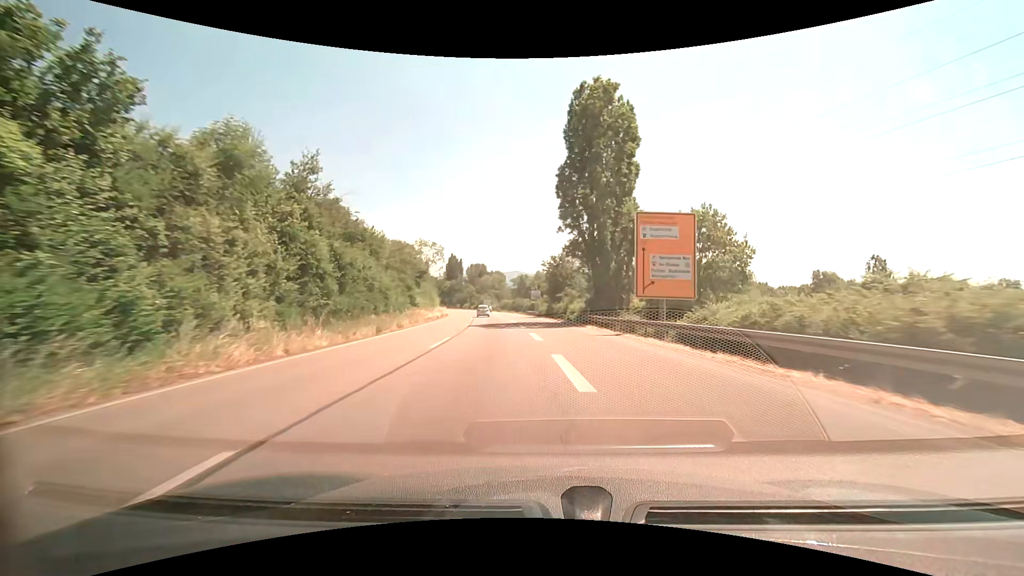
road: secondary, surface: asphalt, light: Day
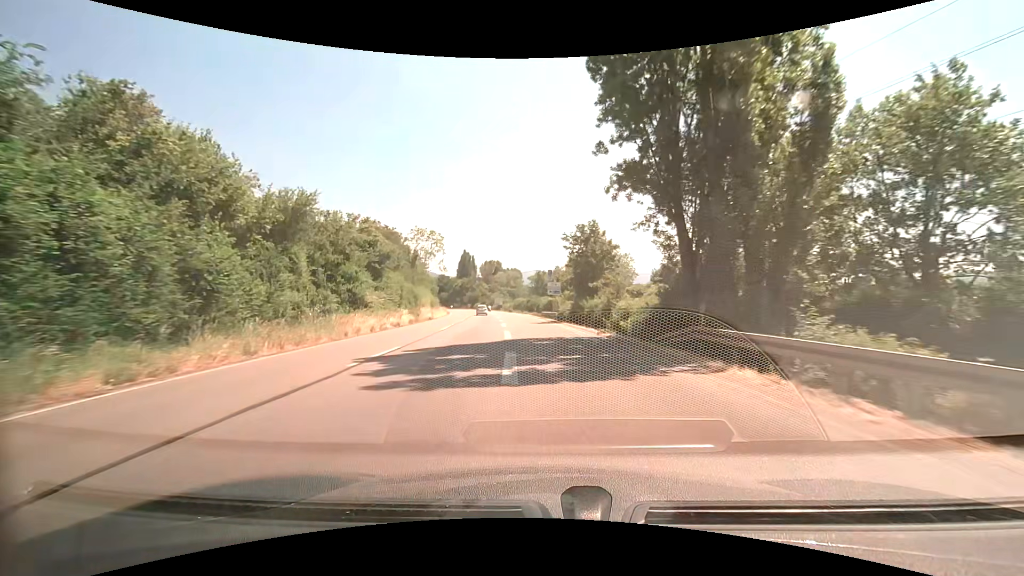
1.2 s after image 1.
(-0.2, +23.3) m; -2°
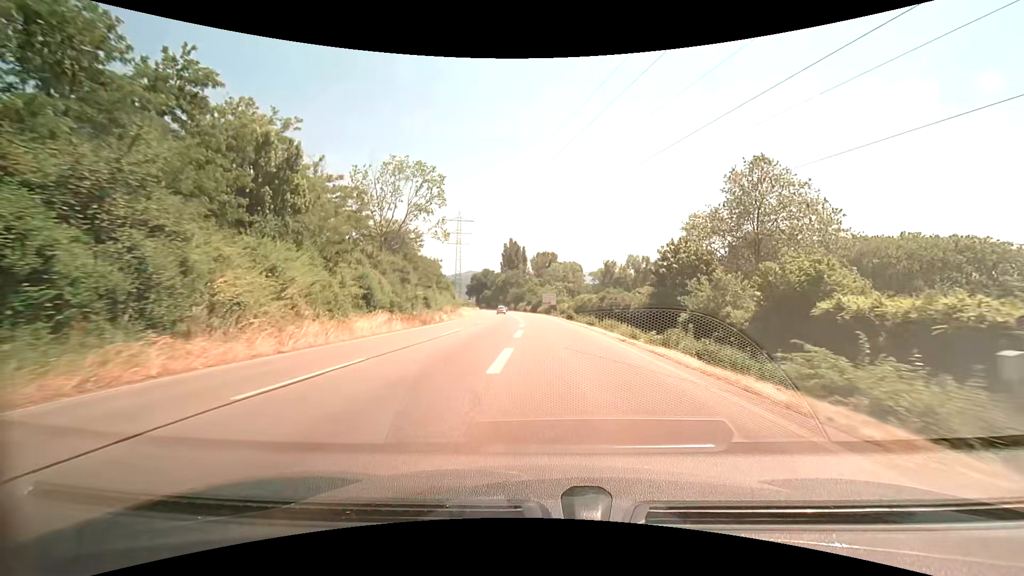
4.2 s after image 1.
(-4.5, +58.6) m; -7°
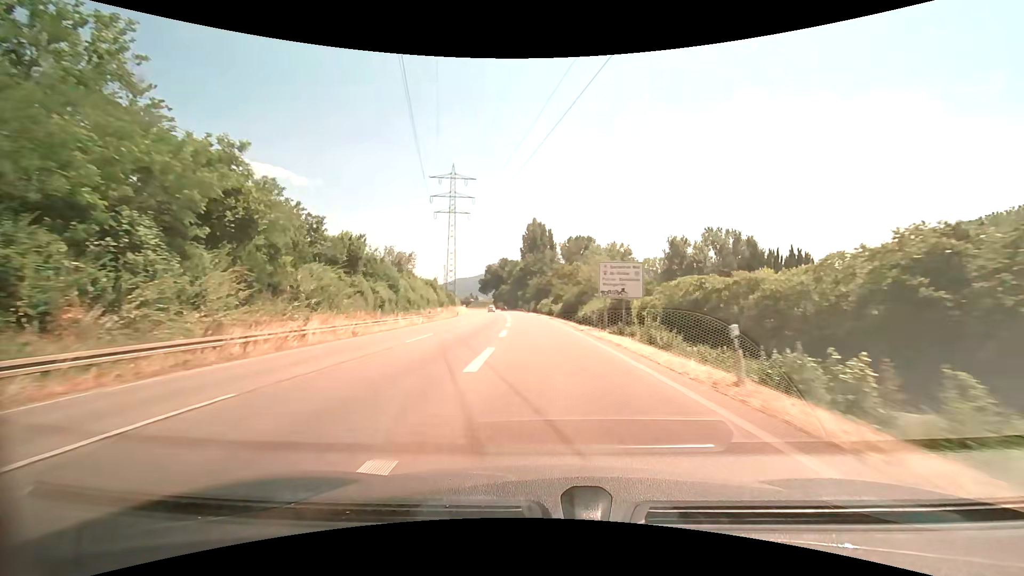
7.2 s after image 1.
(-1.6, +59.7) m; -3°
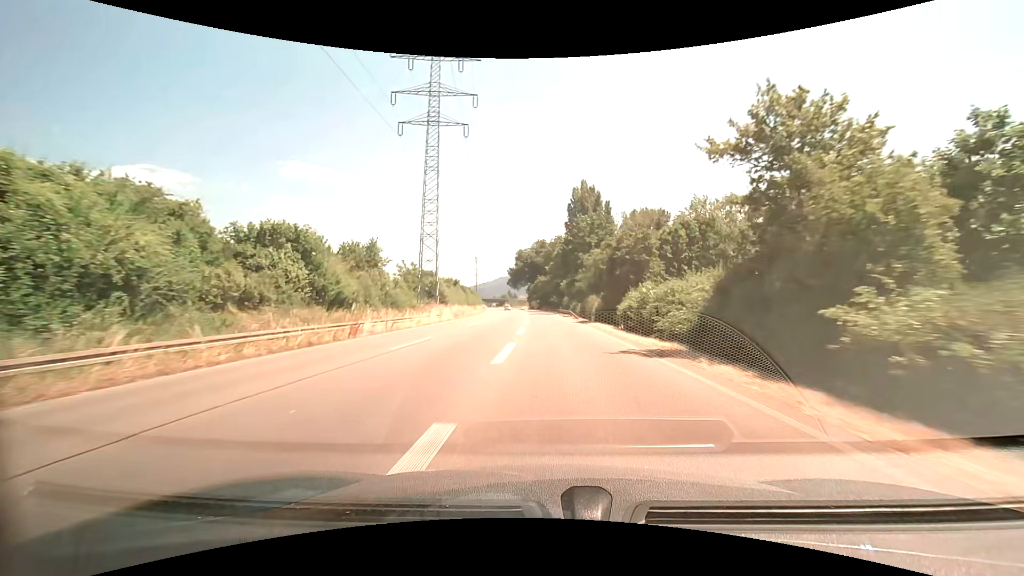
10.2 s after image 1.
(-3.0, +58.7) m; -5°
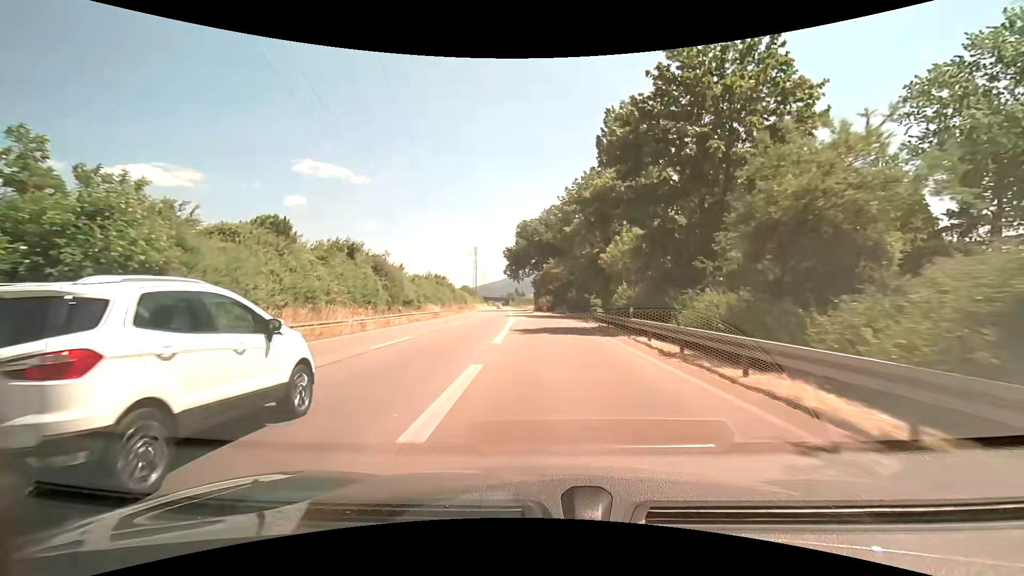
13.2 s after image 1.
(-0.6, +54.5) m; -1°
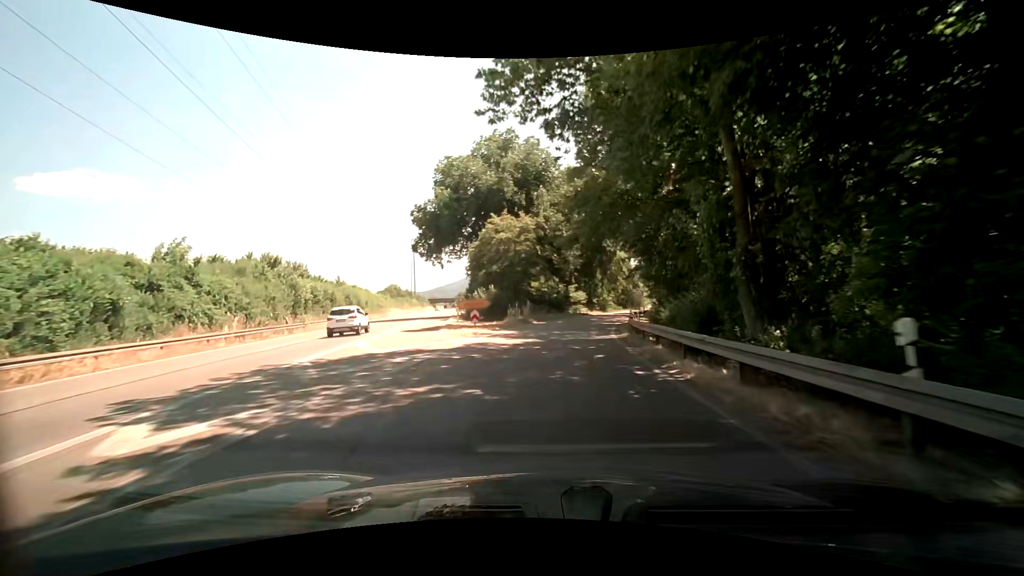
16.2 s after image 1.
(+1.4, +48.7) m; +5°
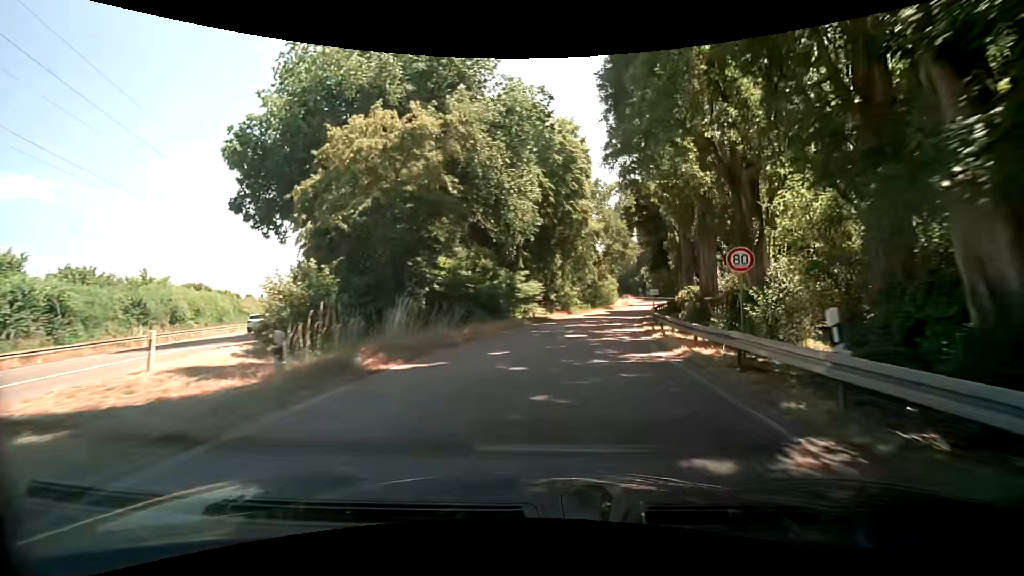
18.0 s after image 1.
(+1.2, +26.7) m; +6°
(0, +10) (+1, +20) (+3, +30) (+5, +40) (+8, +49) (+10, +59) (+13, +68) (+16, +78) (+19, +88) (+21, +97) m
